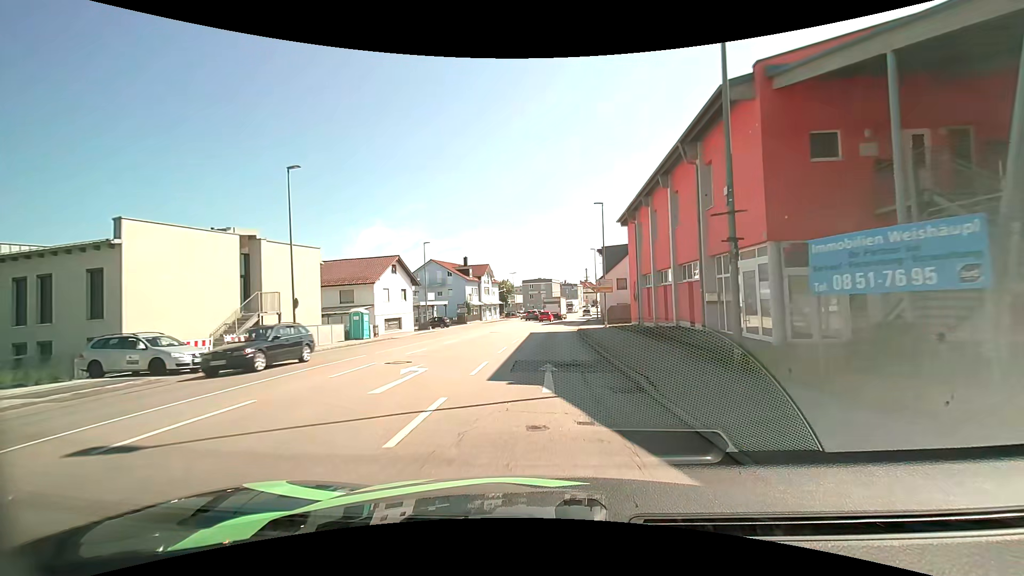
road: tertiary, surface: asphalt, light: Day
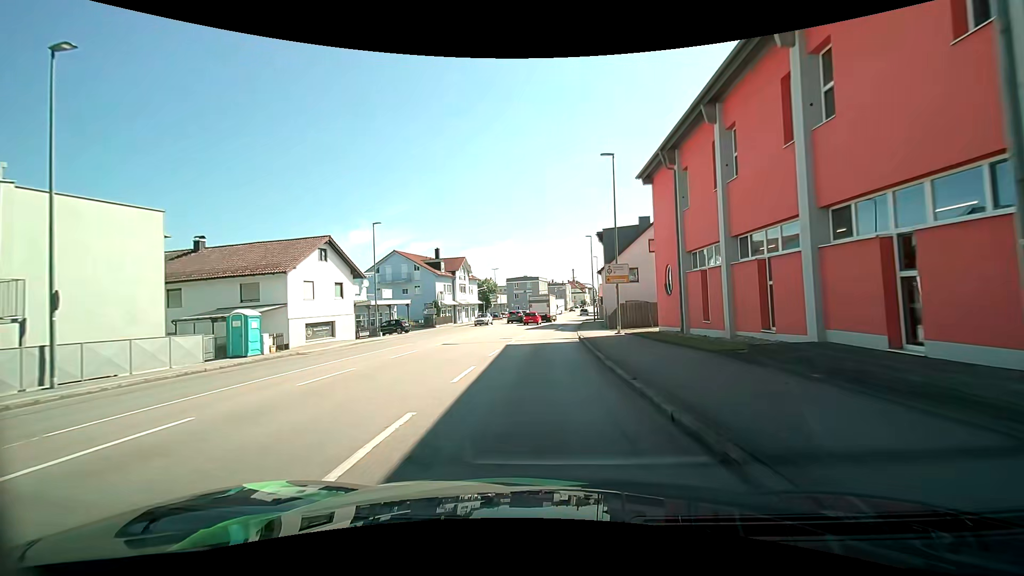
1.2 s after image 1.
(+0.2, +13.1) m; +1°
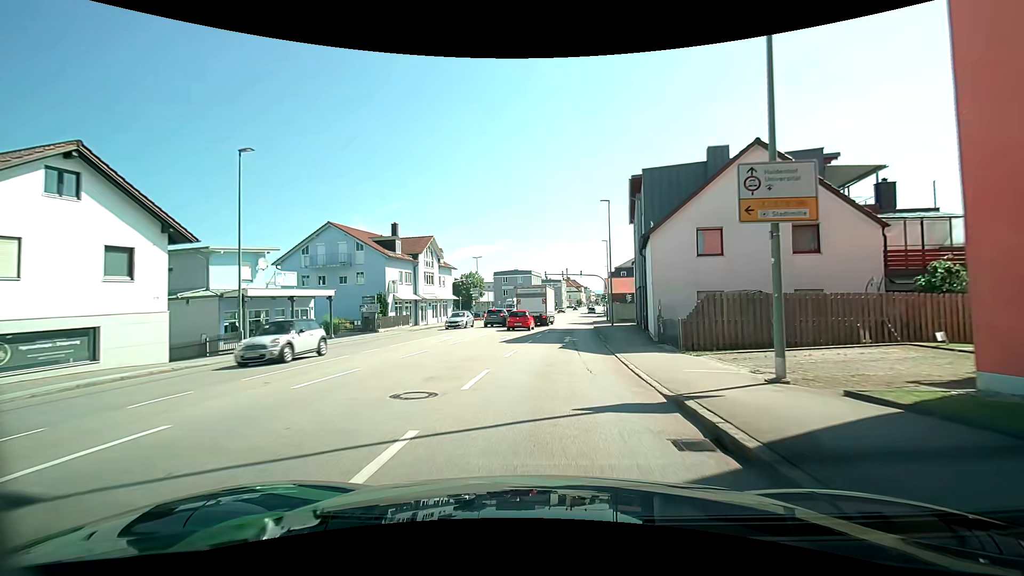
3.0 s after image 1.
(+0.1, +19.2) m; +1°
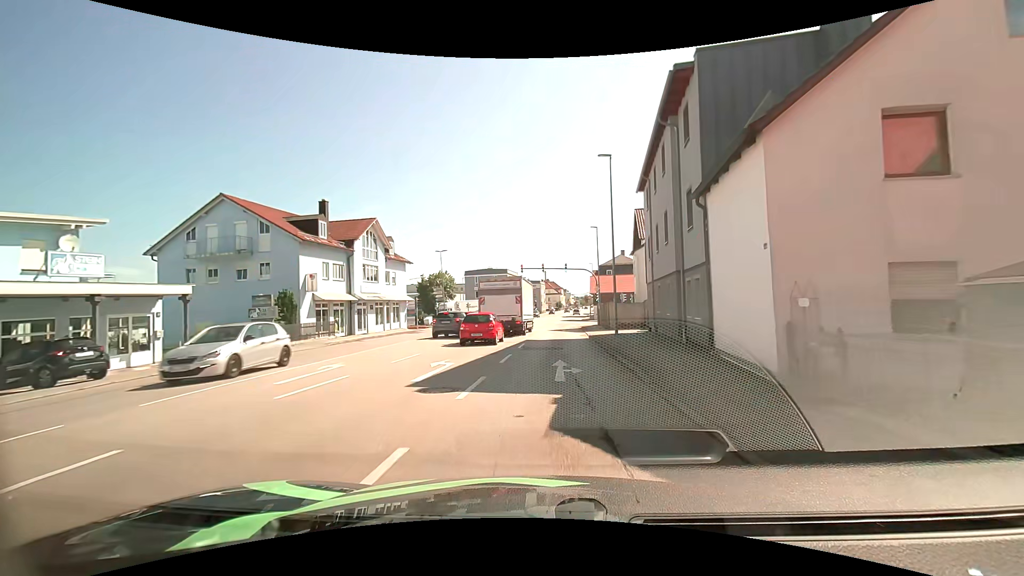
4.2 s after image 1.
(+0.2, +12.6) m; +2°
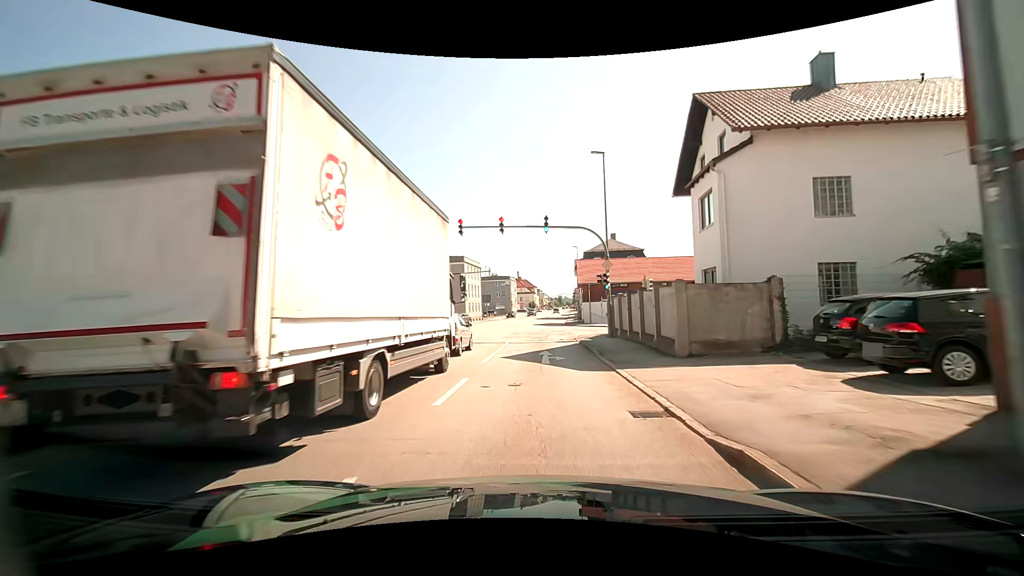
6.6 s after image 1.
(+0.8, +25.0) m; +3°
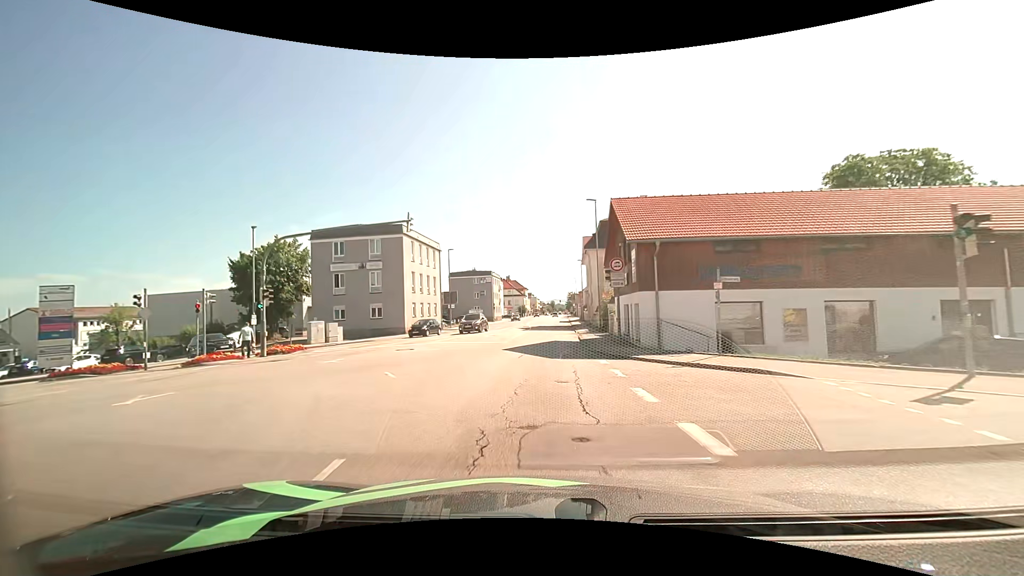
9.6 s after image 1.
(+0.1, +31.2) m; 0°
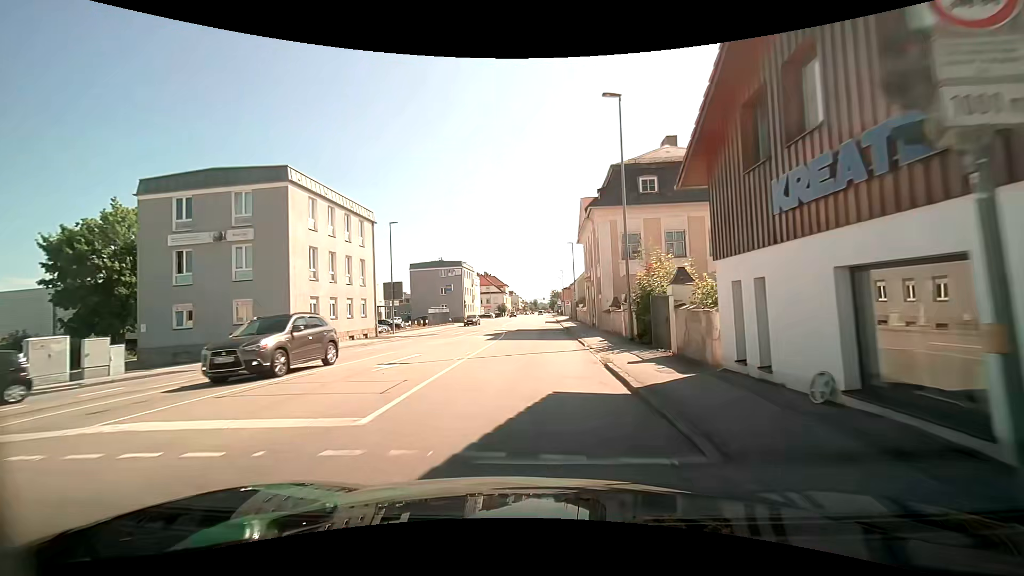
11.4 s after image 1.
(+0.4, +18.5) m; +3°
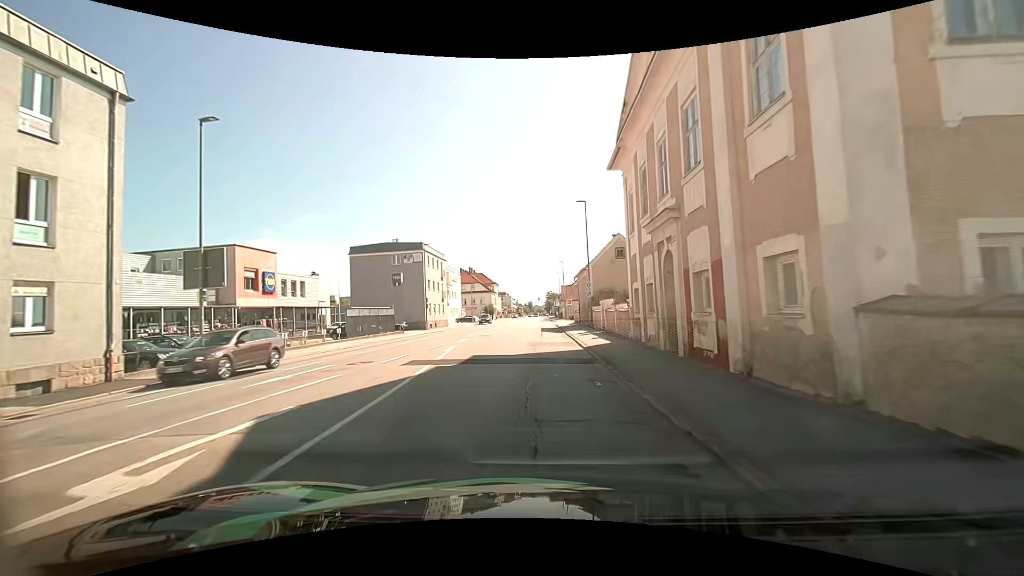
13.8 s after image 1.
(0.0, +25.0) m; 0°
(0, +10) (0, +20) (0, +30) (0, +40) (0, +50) (0, +60) (-1, +70) (-1, +80) (-2, +90) (-2, +100) m
